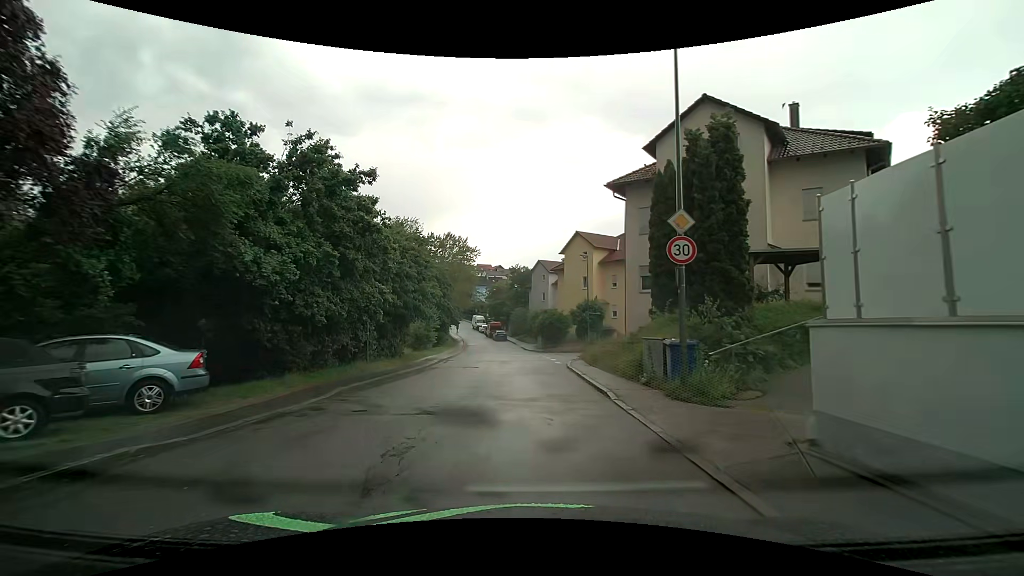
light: Day
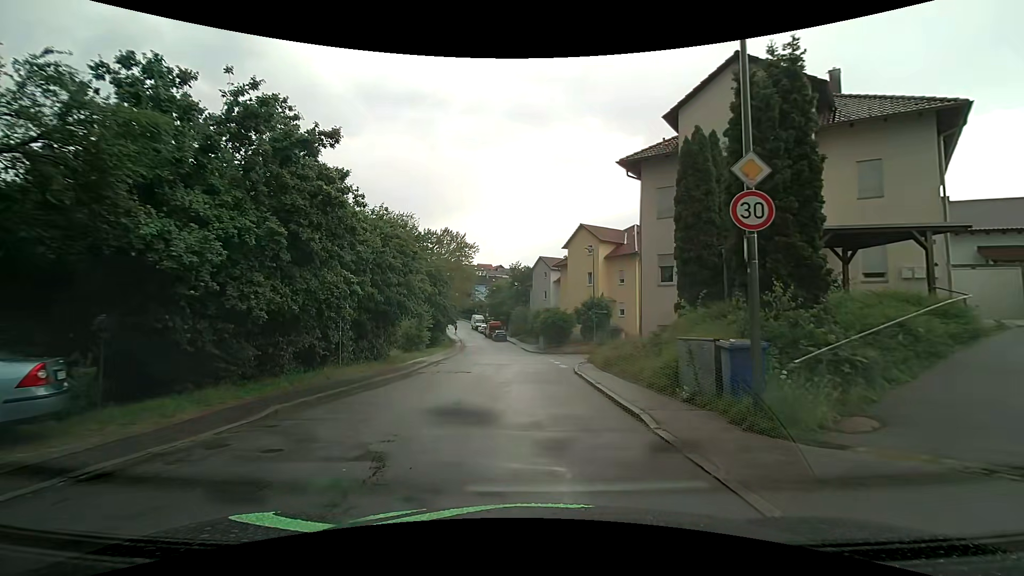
(0.0, +3.3) m; -1°
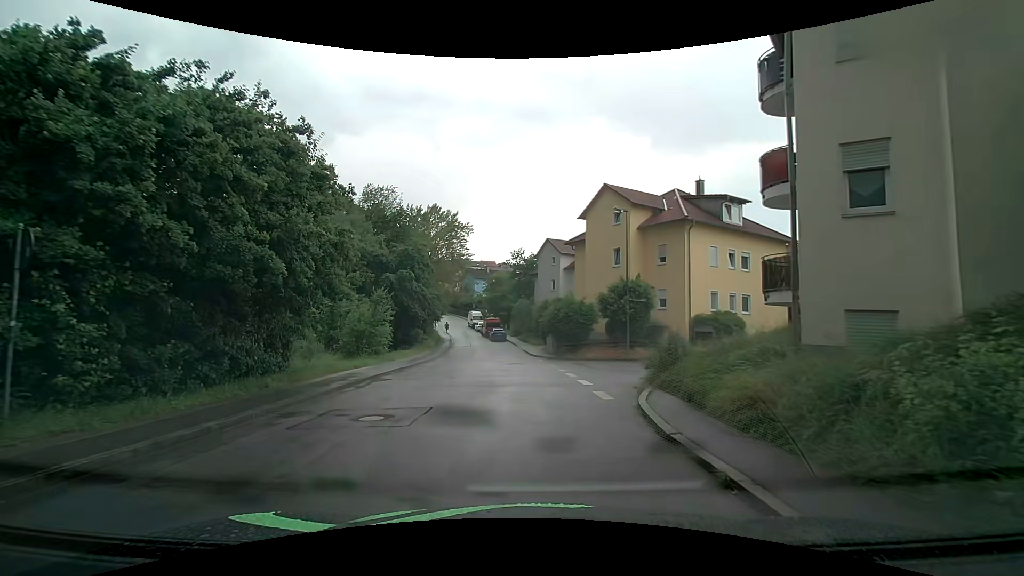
(0.0, +12.0) m; 0°
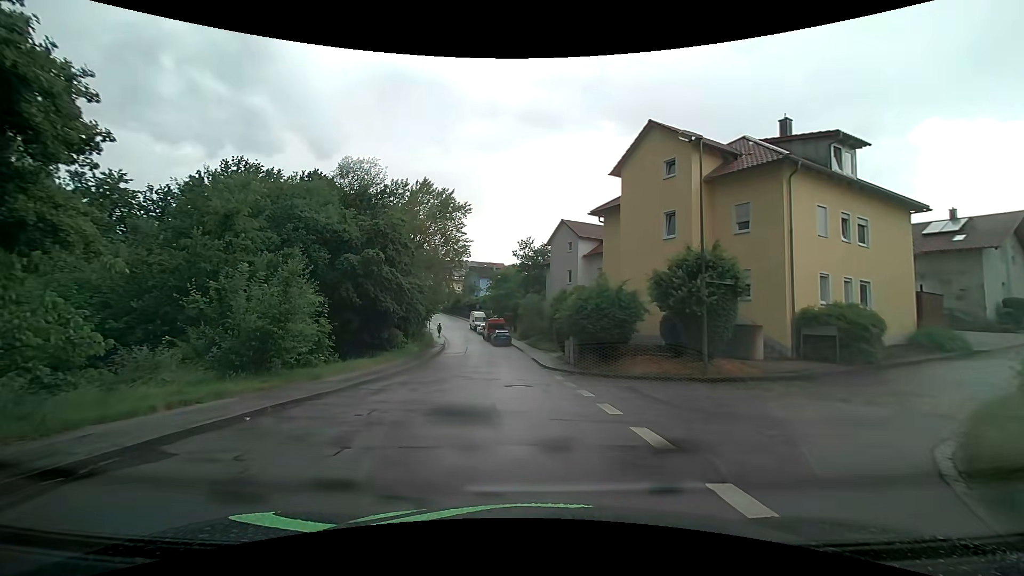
(-0.1, +10.4) m; -1°
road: residential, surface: asphalt
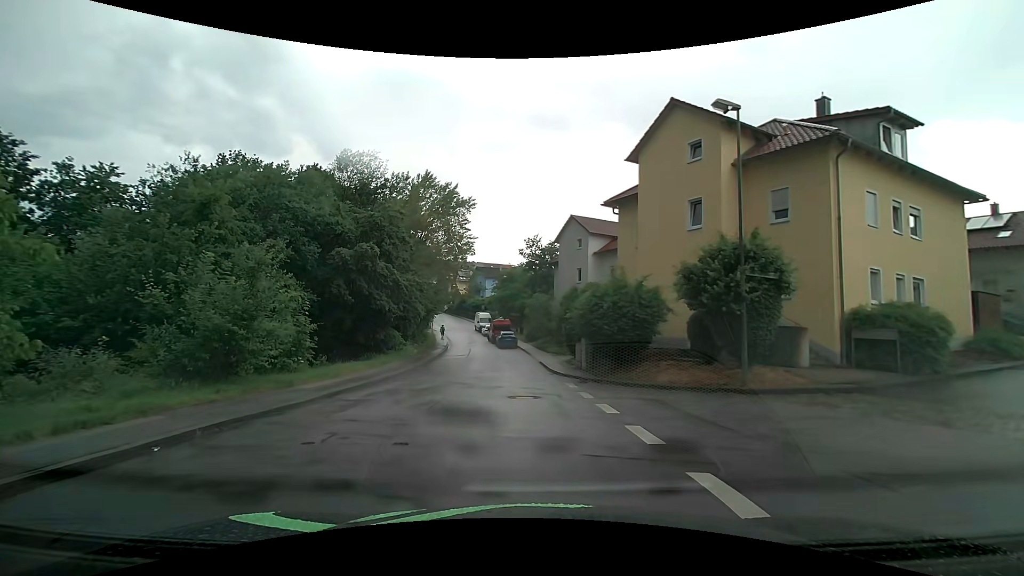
(0.0, +2.4) m; -2°
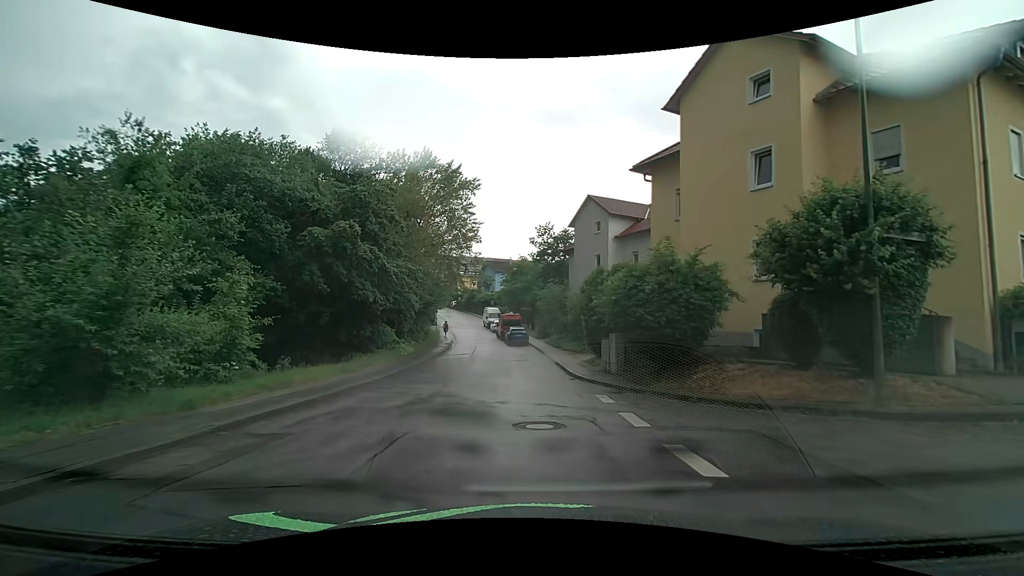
(0.0, +4.7) m; -1°
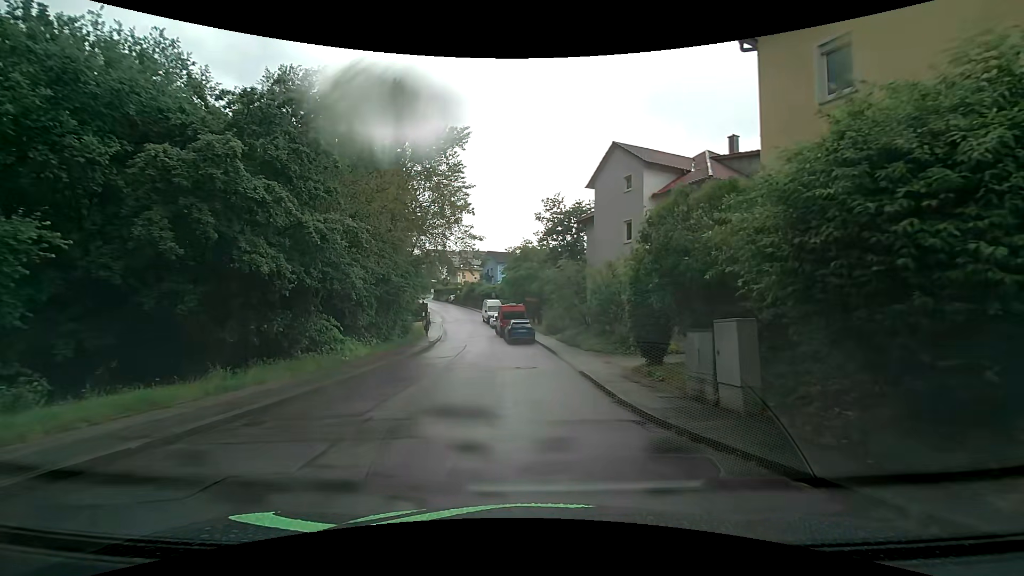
(+0.1, +9.5) m; 0°
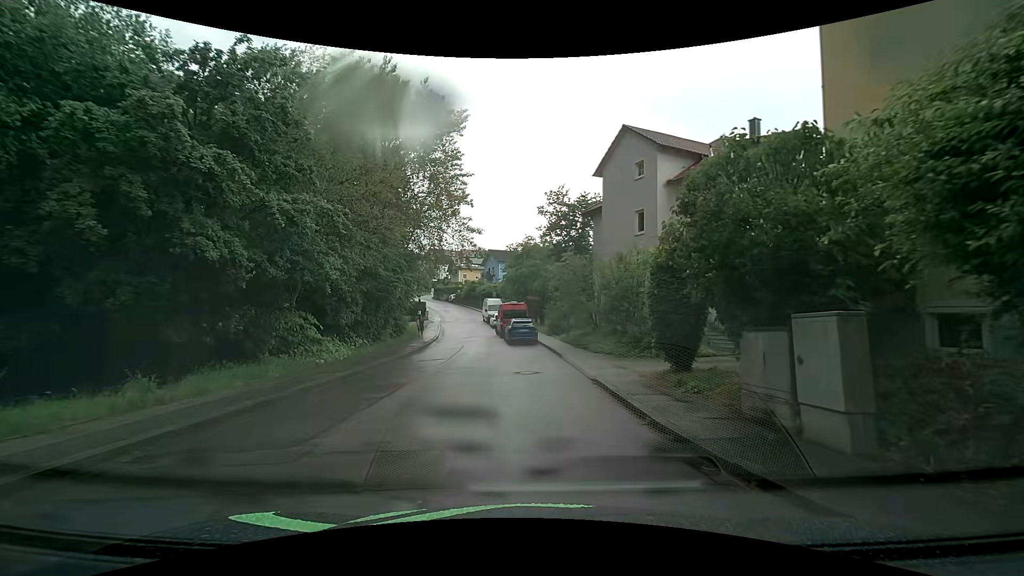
(0.0, +2.3) m; 0°
